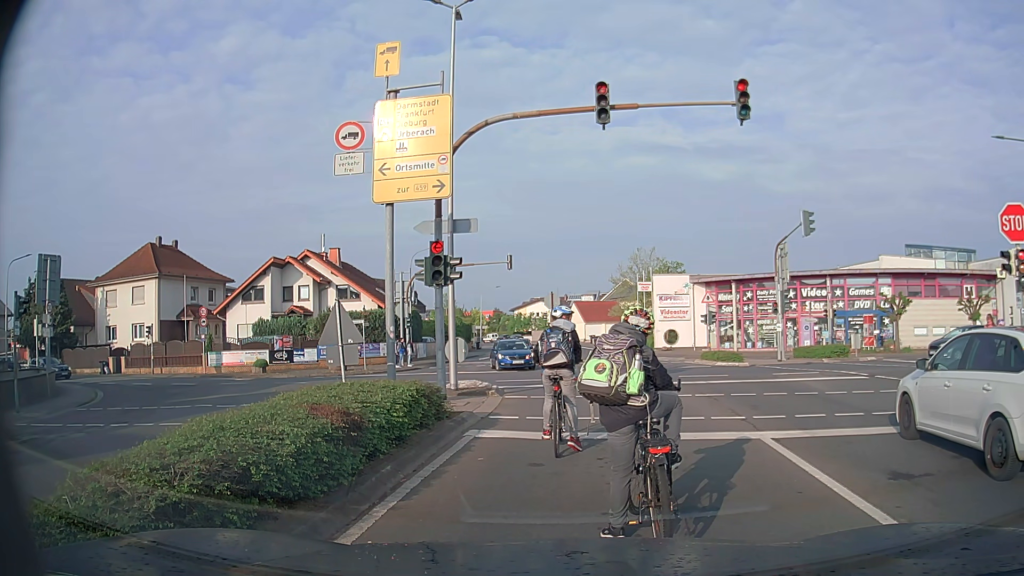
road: secondary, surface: asphalt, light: Day
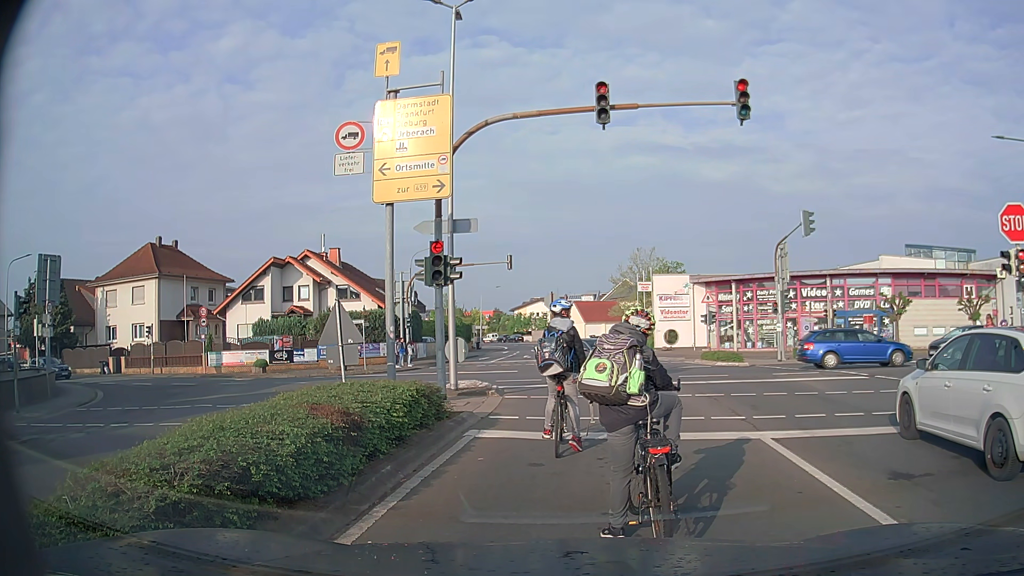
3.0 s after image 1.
(0.0, 0.0) m; 0°
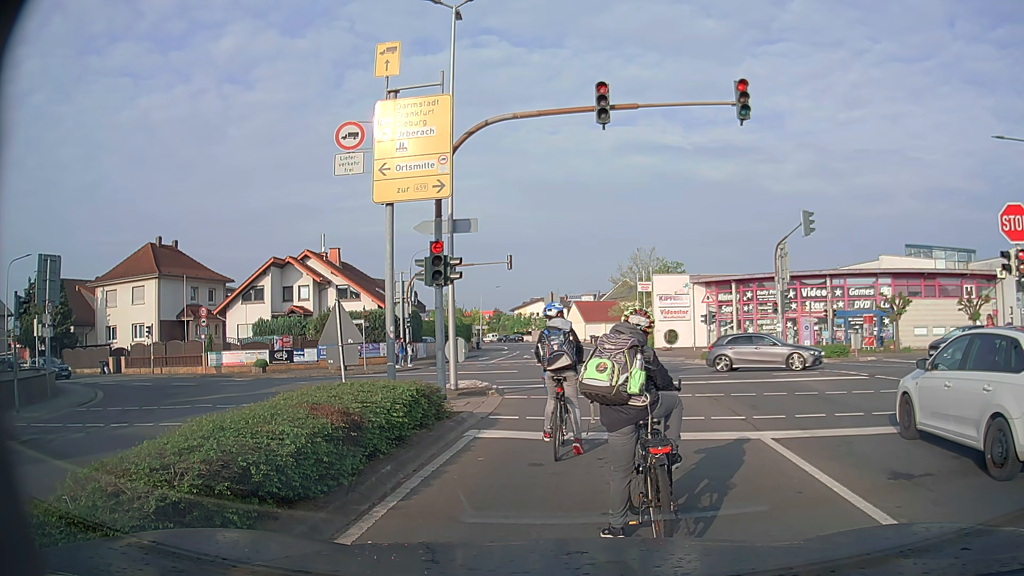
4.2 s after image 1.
(0.0, 0.0) m; 0°
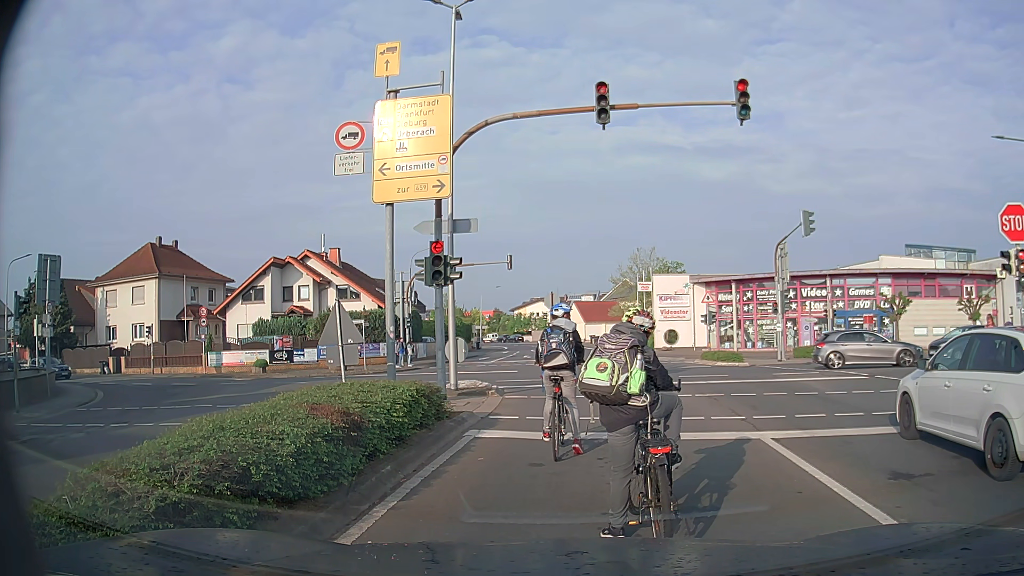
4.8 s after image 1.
(0.0, 0.0) m; 0°
(+1, +10) (0, +20) (-5, +28) (-14, +33) (-23, +35) (-33, +38) (-43, +40) (-52, +43) (-62, +45) (-72, +47) m
